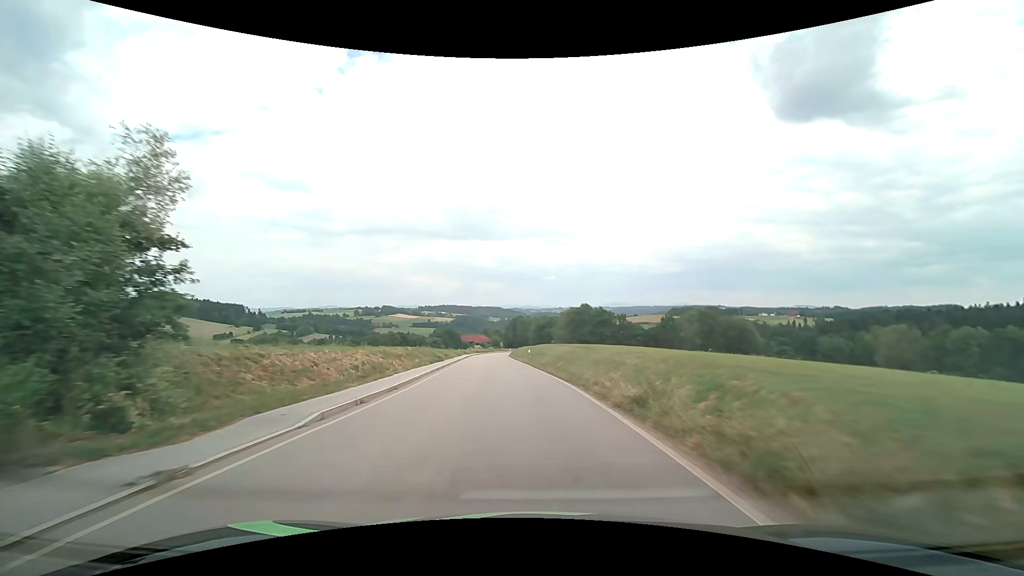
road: secondary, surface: asphalt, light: Day
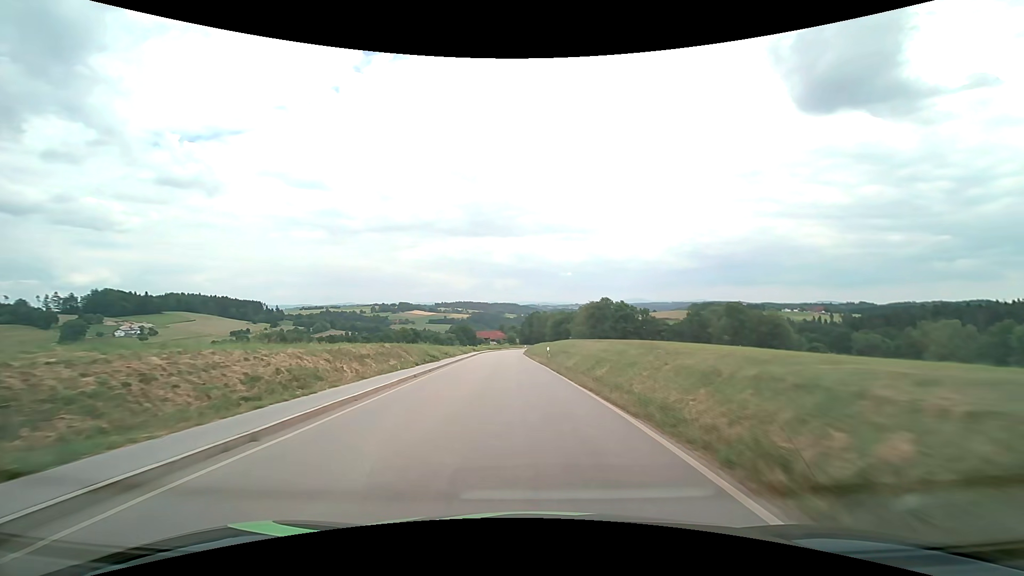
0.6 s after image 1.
(-0.2, +10.3) m; -2°
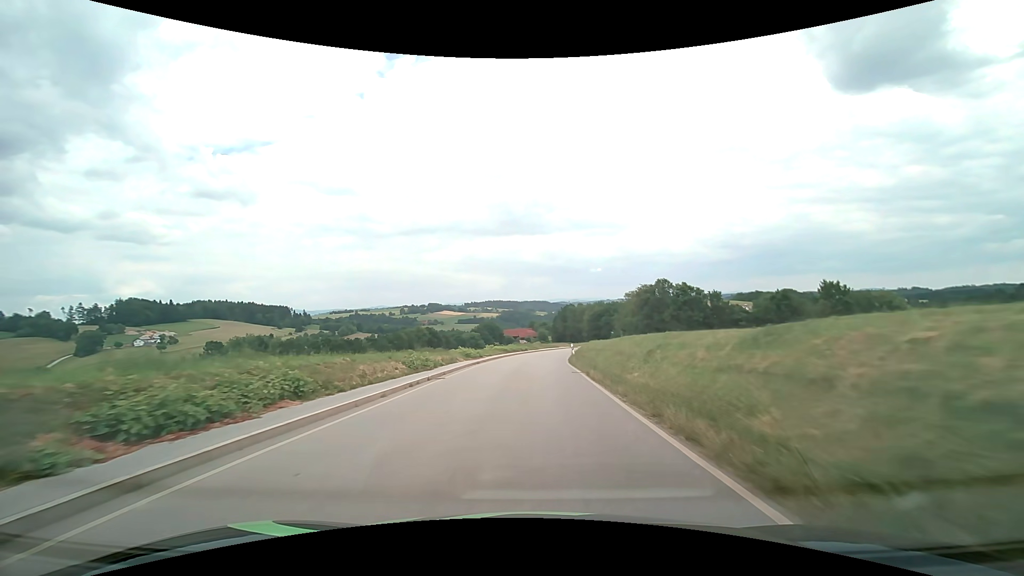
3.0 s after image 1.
(-1.6, +38.9) m; -4°
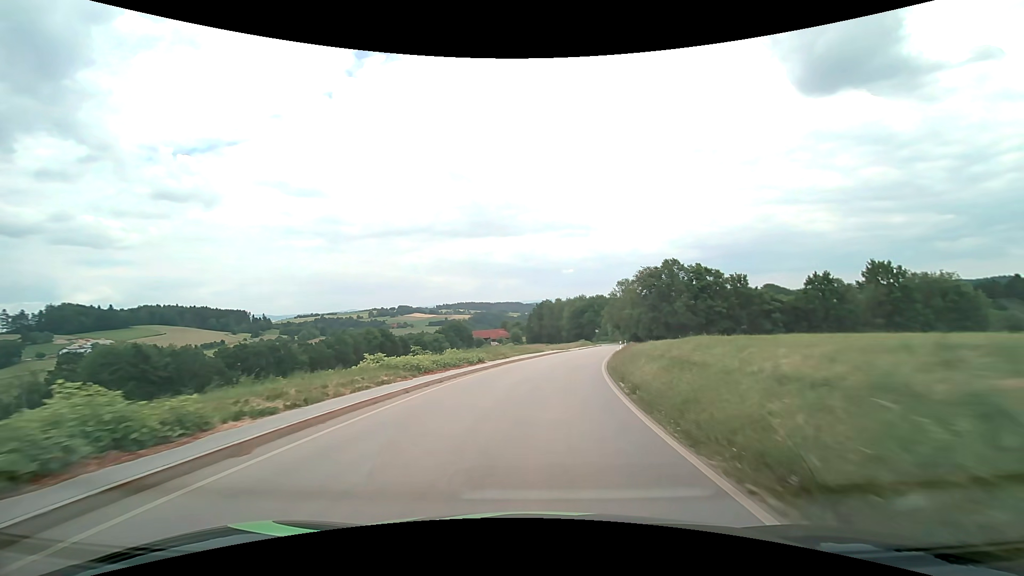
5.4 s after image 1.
(+0.5, +35.1) m; +3°
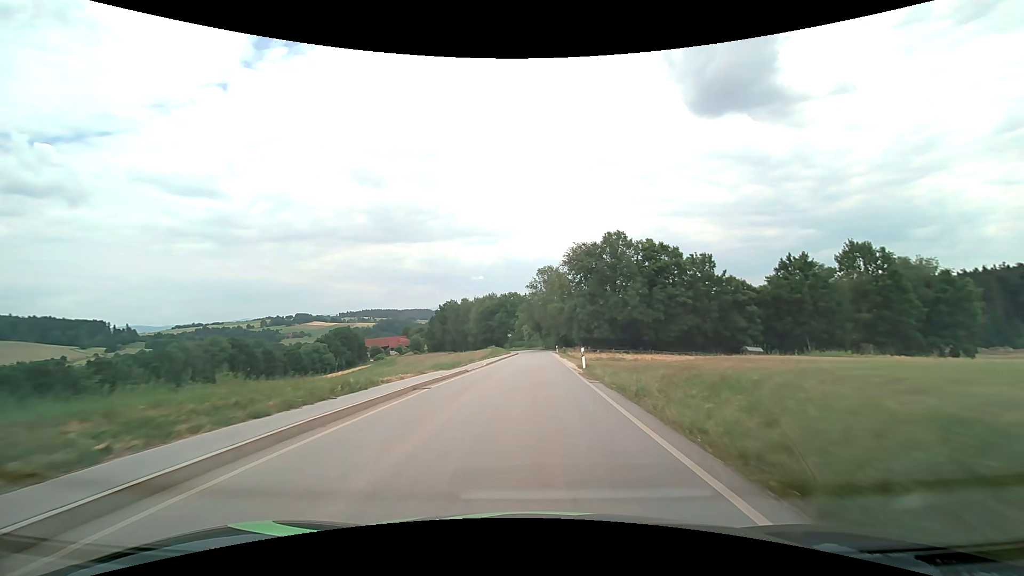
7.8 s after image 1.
(+2.9, +35.1) m; +10°
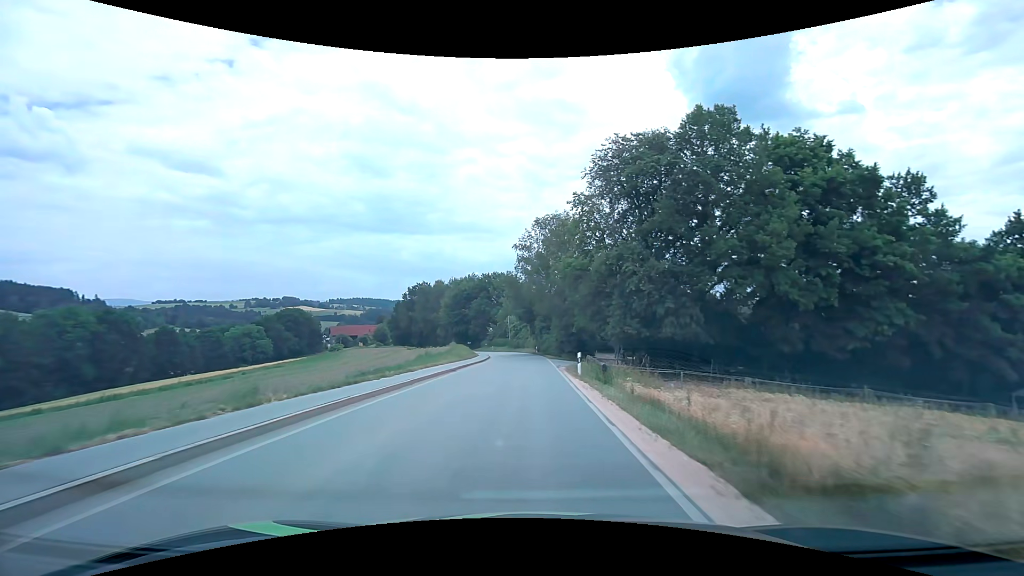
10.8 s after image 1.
(+0.7, +44.0) m; +1°
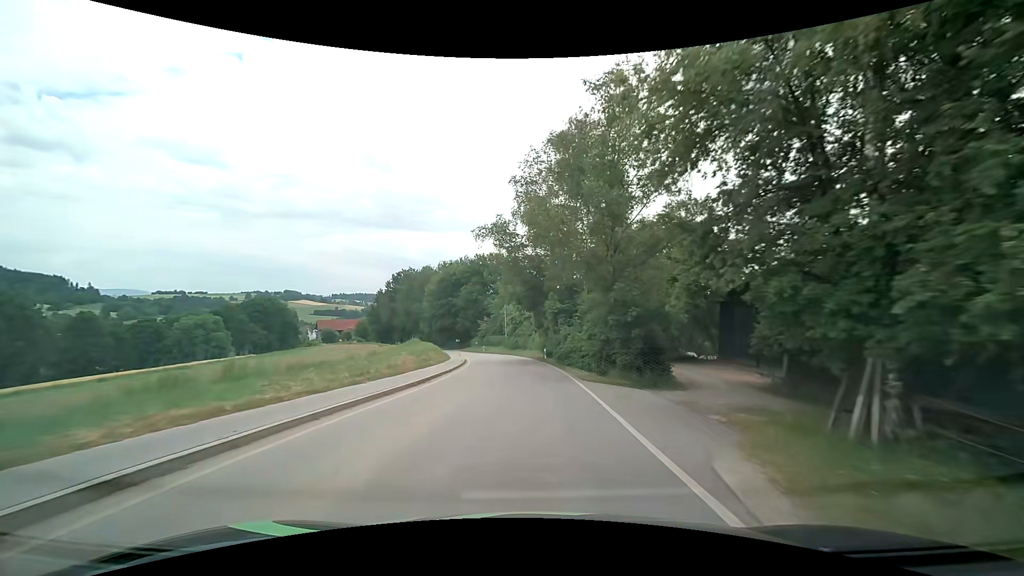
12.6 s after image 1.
(-0.1, +26.1) m; -1°
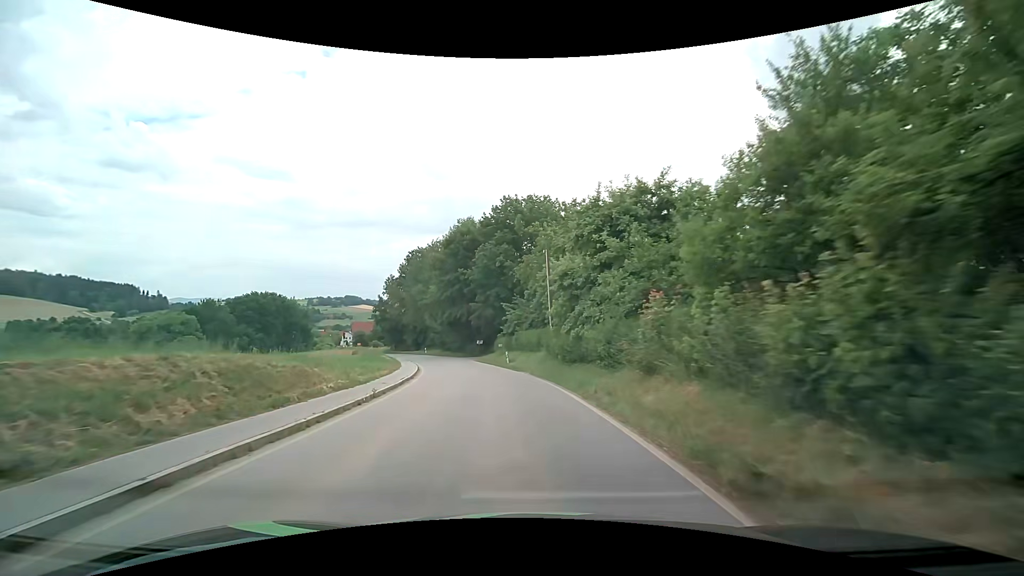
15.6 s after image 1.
(-0.7, +41.3) m; -6°
(0, +10) (-1, +20) (-3, +30) (-5, +40) (-7, +49) (-10, +59) (-13, +68) (-17, +78) (-21, +87) (-26, +96) m
